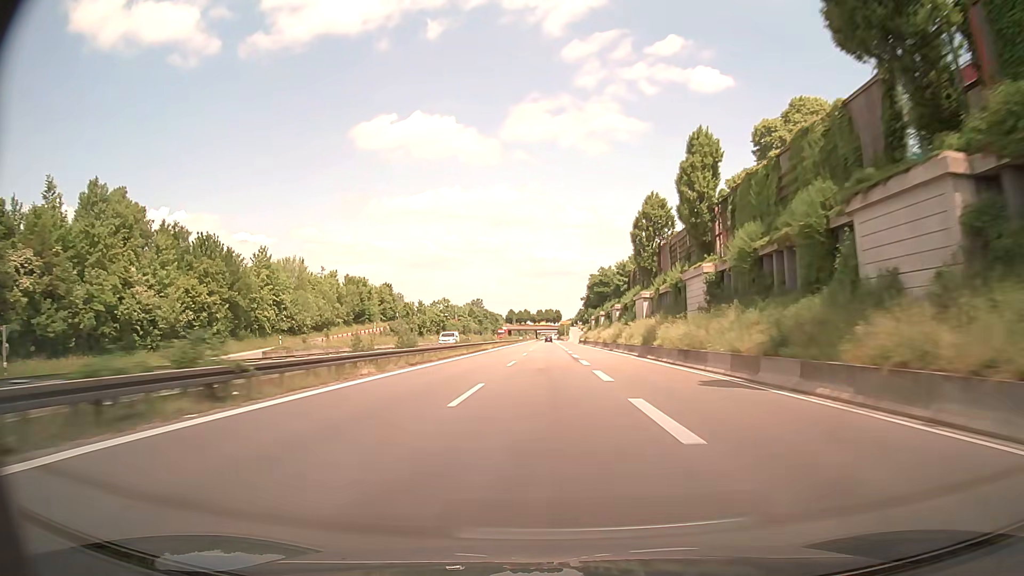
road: trunk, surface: asphalt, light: Day
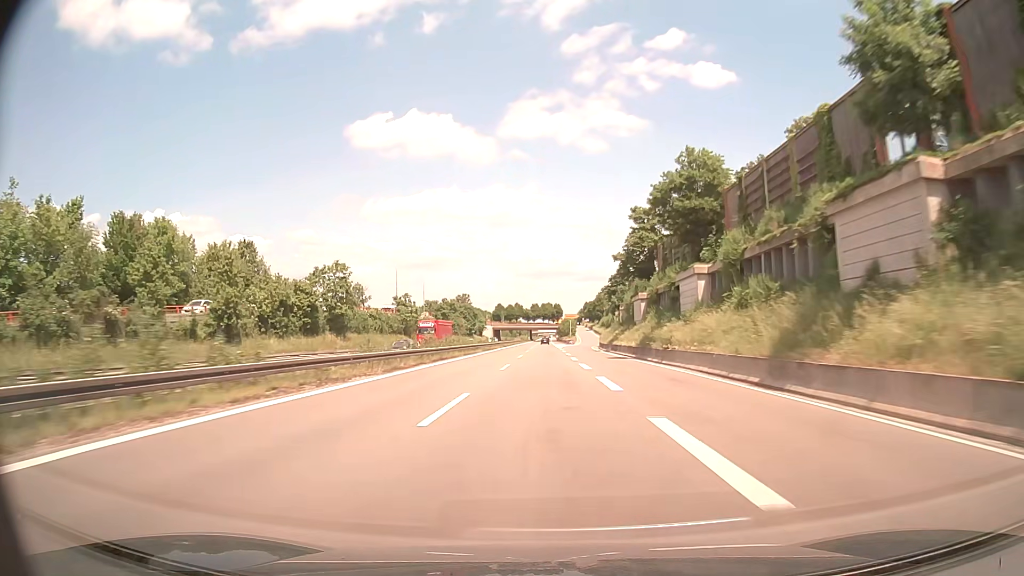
(+0.2, +75.1) m; 0°
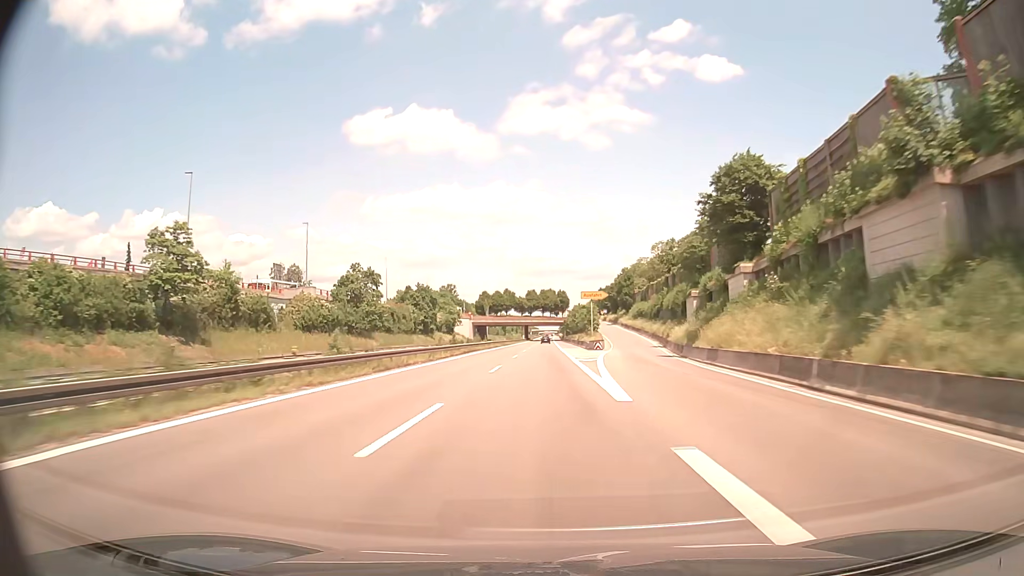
(+0.1, +75.1) m; 0°
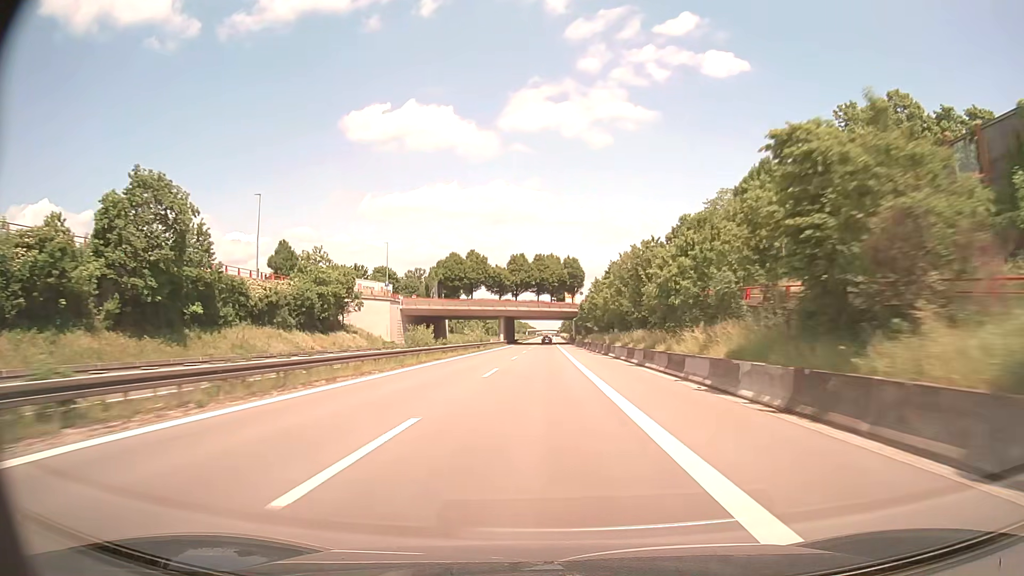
(+0.1, +92.6) m; 0°
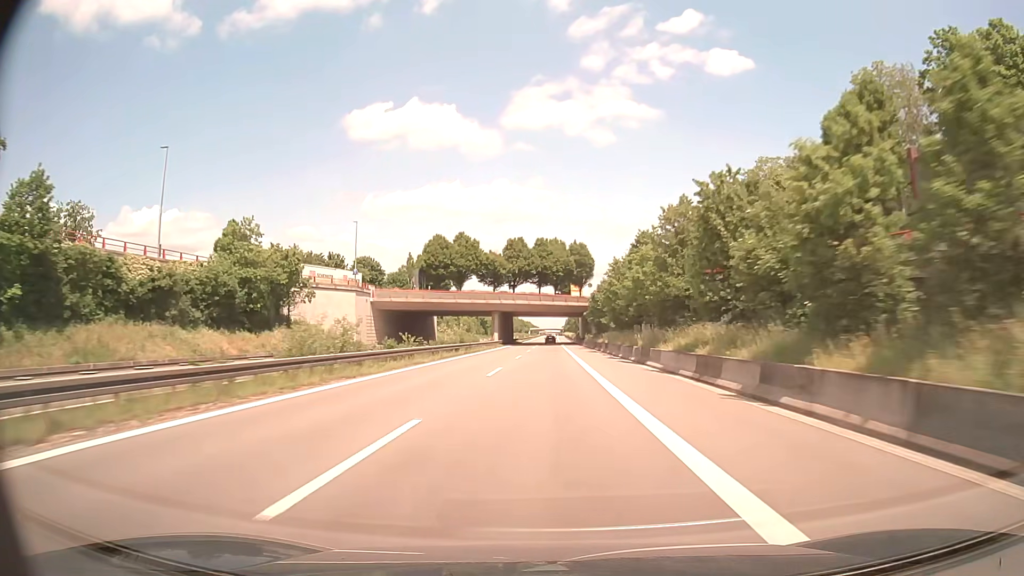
(0.0, +18.4) m; 0°
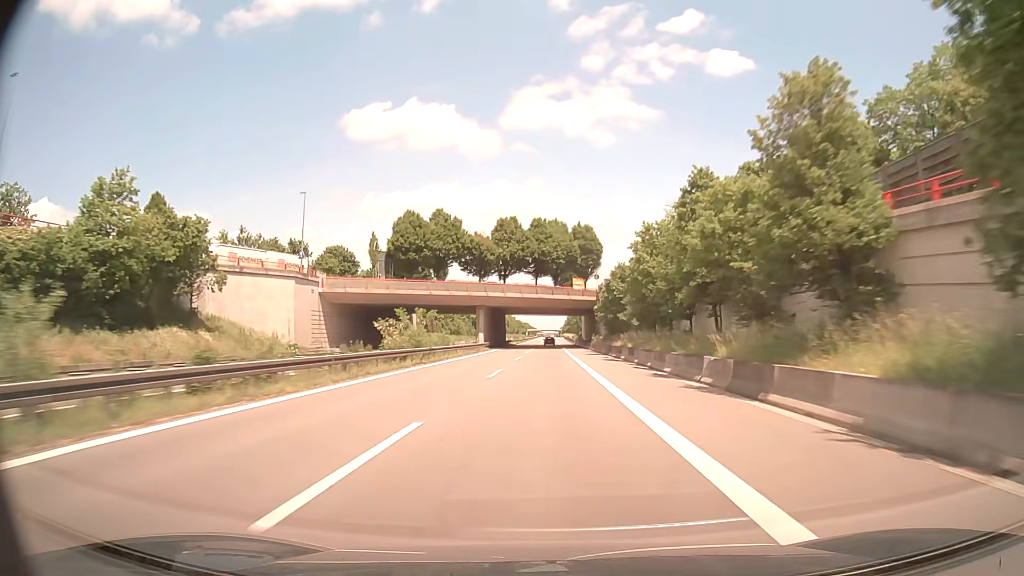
(0.0, +18.4) m; 0°
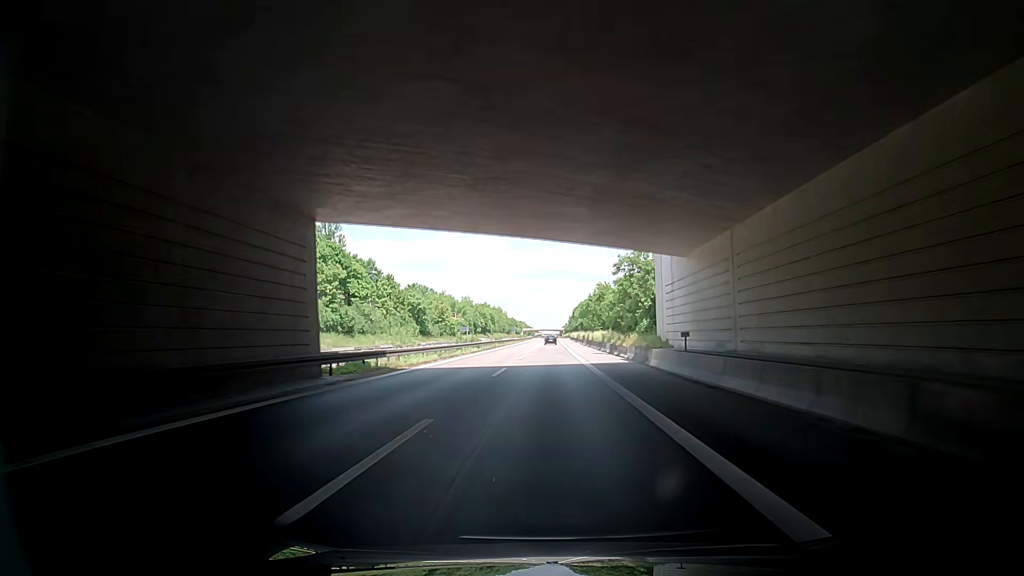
(+0.6, +90.1) m; +1°
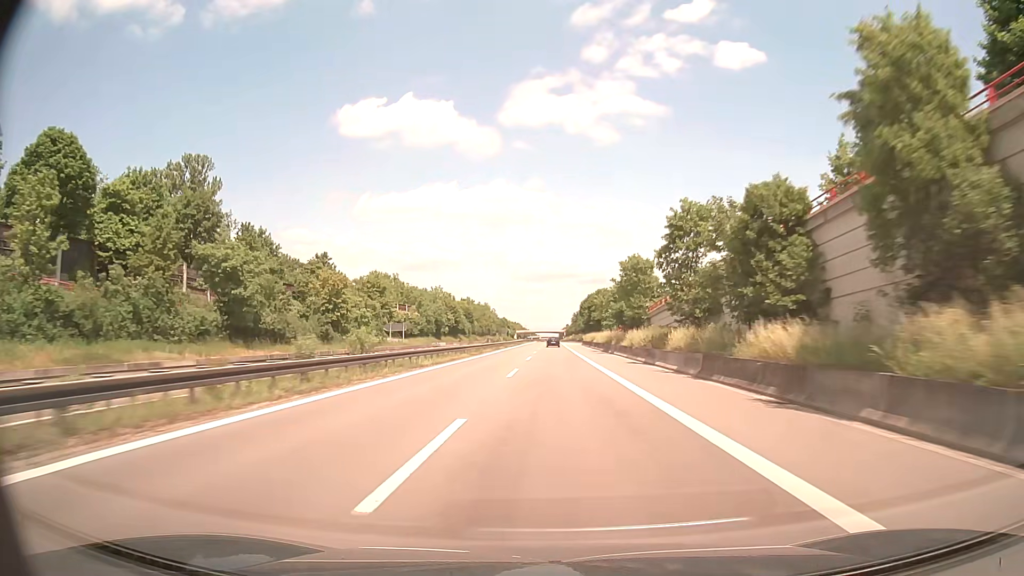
(-1.0, +71.9) m; -1°
(0, +10) (0, +20) (0, +30) (0, +40) (0, +50) (0, +60) (0, +70) (0, +80) (0, +90) (0, +100) m
